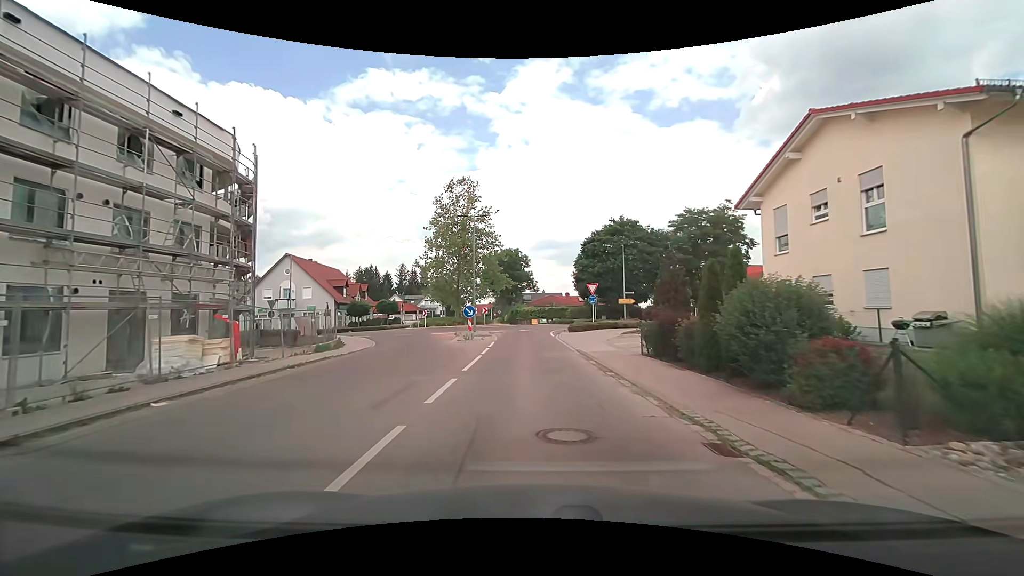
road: residential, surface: asphalt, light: Day
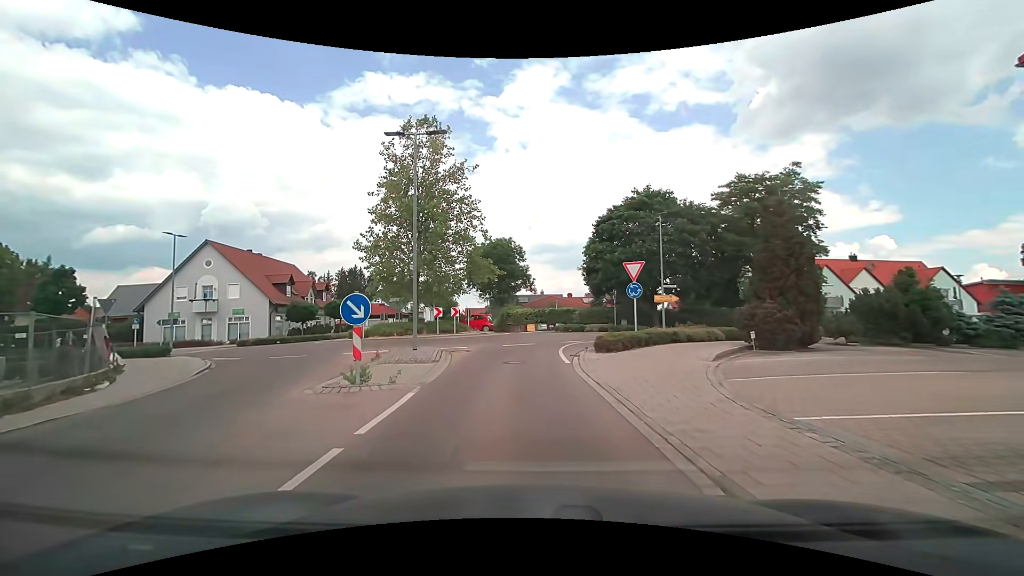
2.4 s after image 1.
(+0.1, +14.9) m; 0°
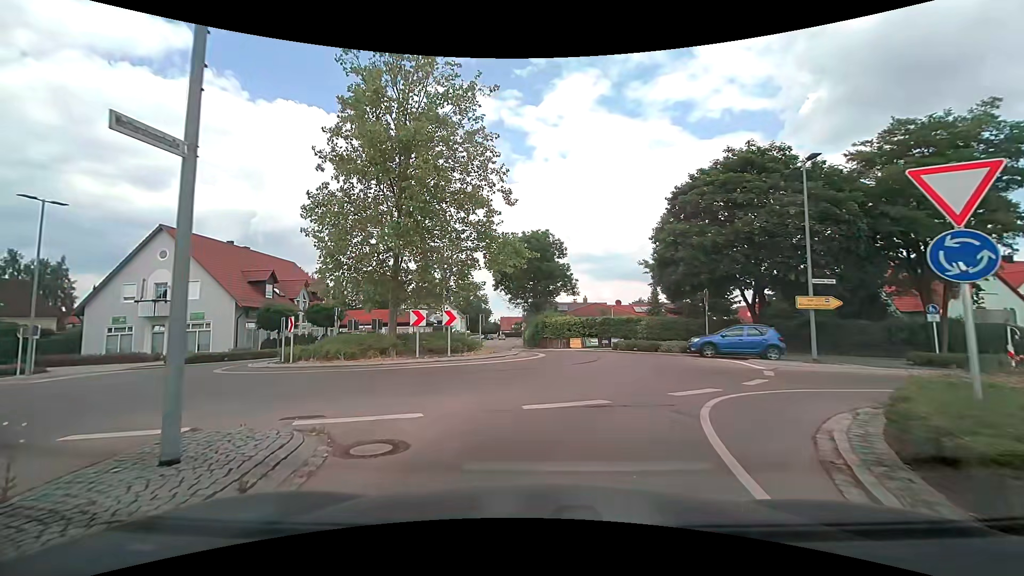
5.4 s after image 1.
(-0.5, +12.6) m; -5°
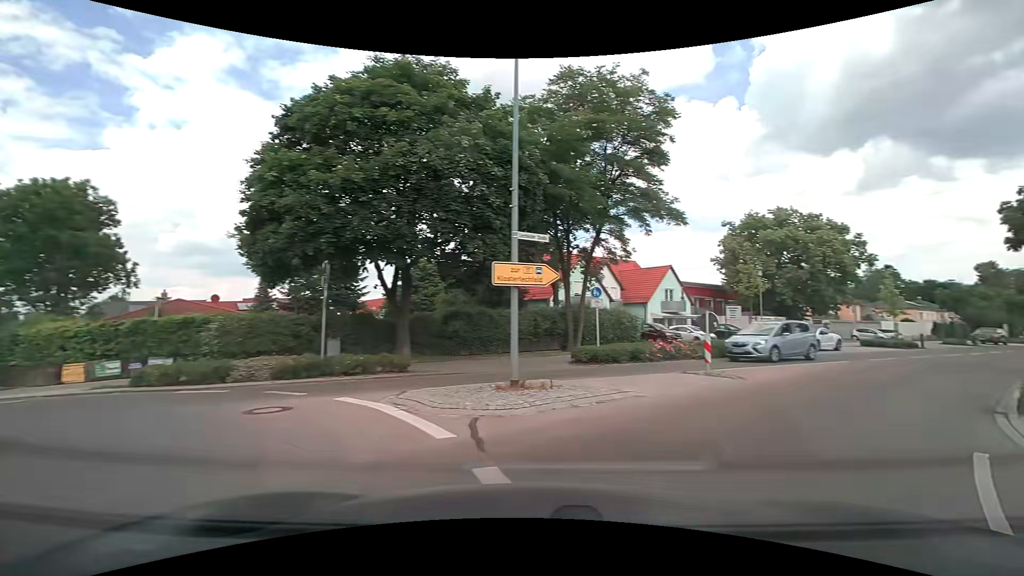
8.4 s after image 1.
(+2.8, +11.9) m; +41°
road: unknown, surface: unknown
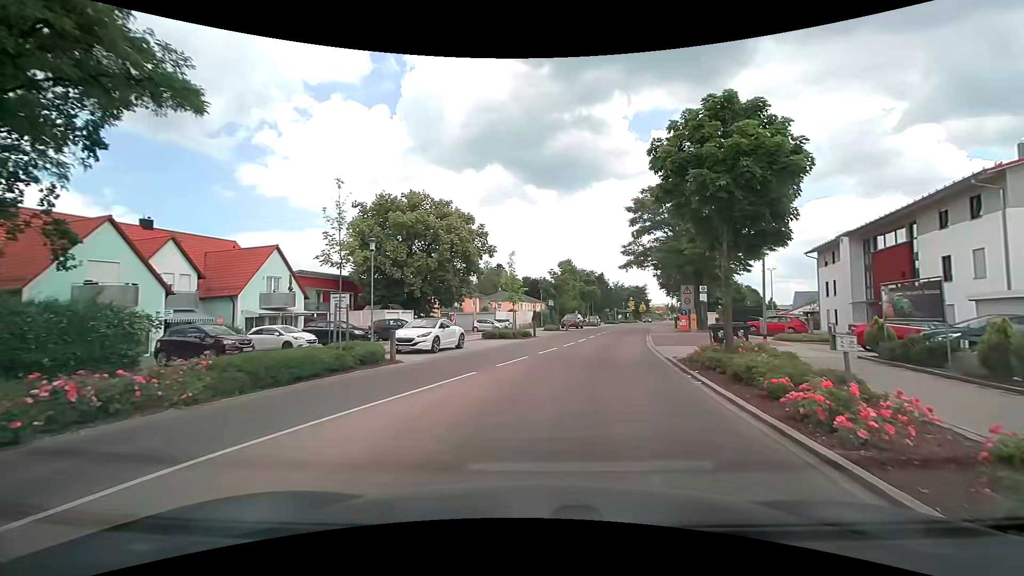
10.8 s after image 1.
(+5.1, +11.4) m; +39°
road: tertiary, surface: asphalt
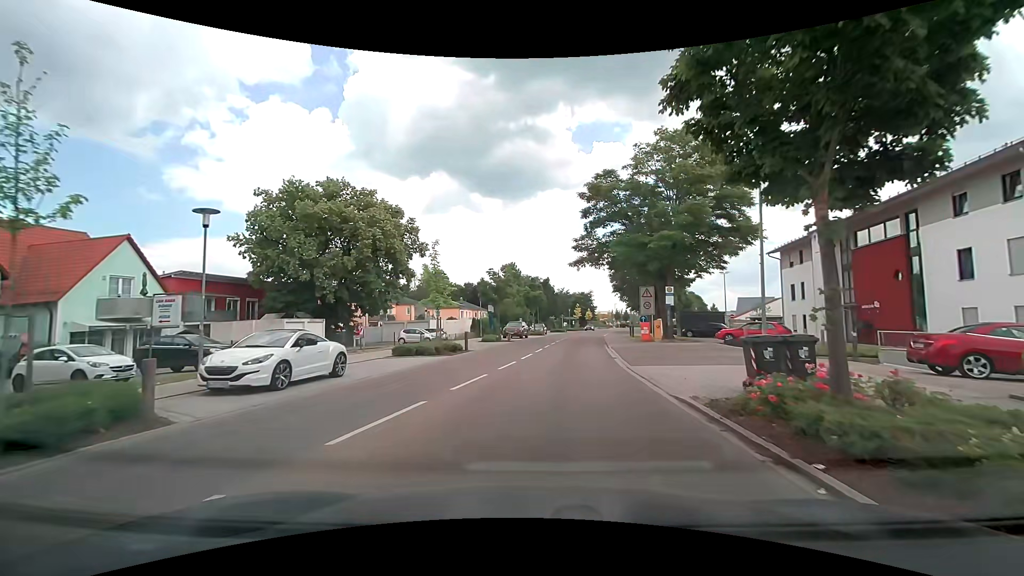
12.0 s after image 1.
(+0.4, +7.7) m; +6°
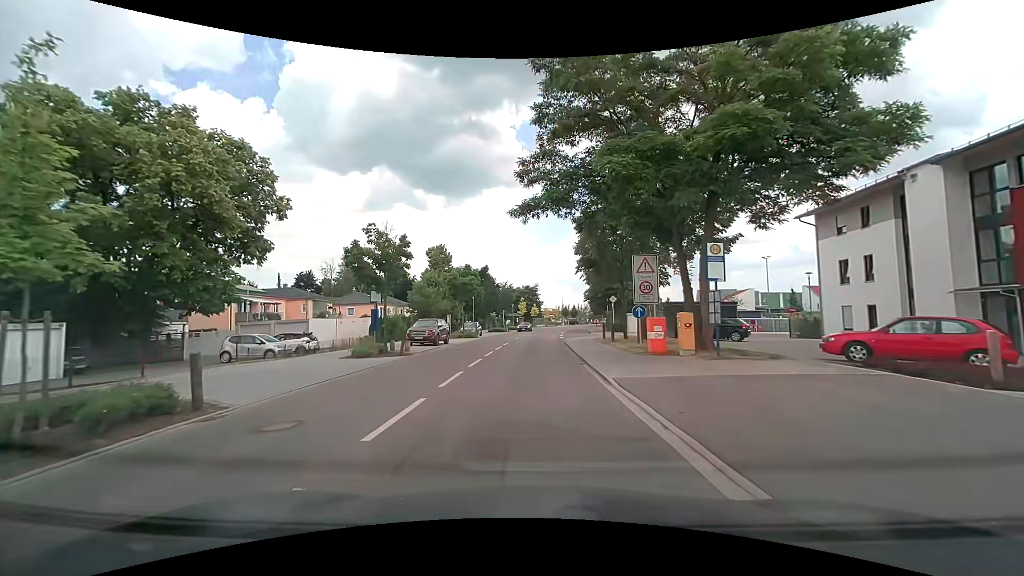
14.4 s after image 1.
(+1.0, +17.7) m; +6°
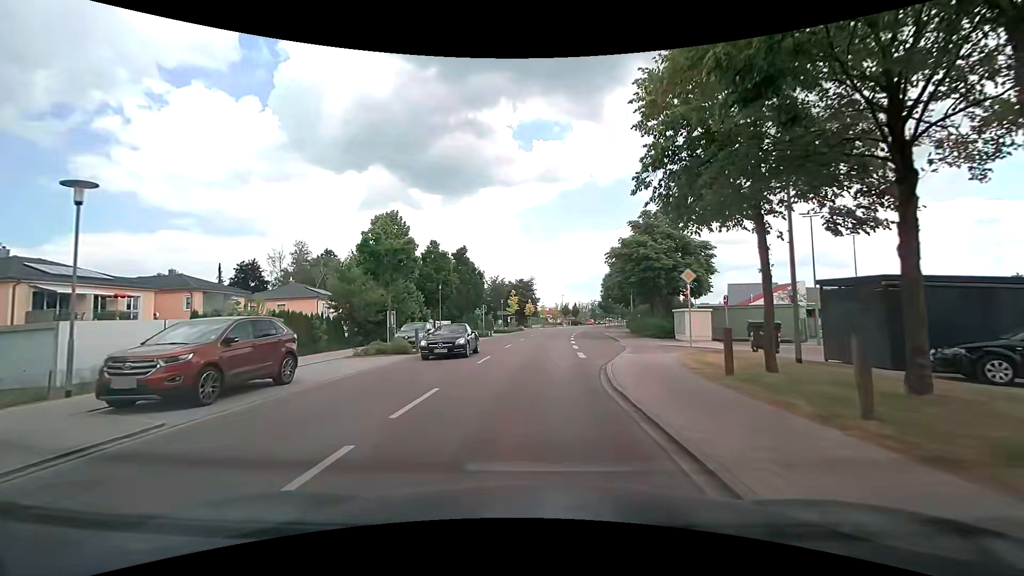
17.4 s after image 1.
(+0.1, +21.2) m; +1°
(0, +10) (0, +20) (0, +30) (0, +40) (+1, +50) (+2, +60) (+3, +70) (+4, +80) (+6, +90) (+8, +99) m
